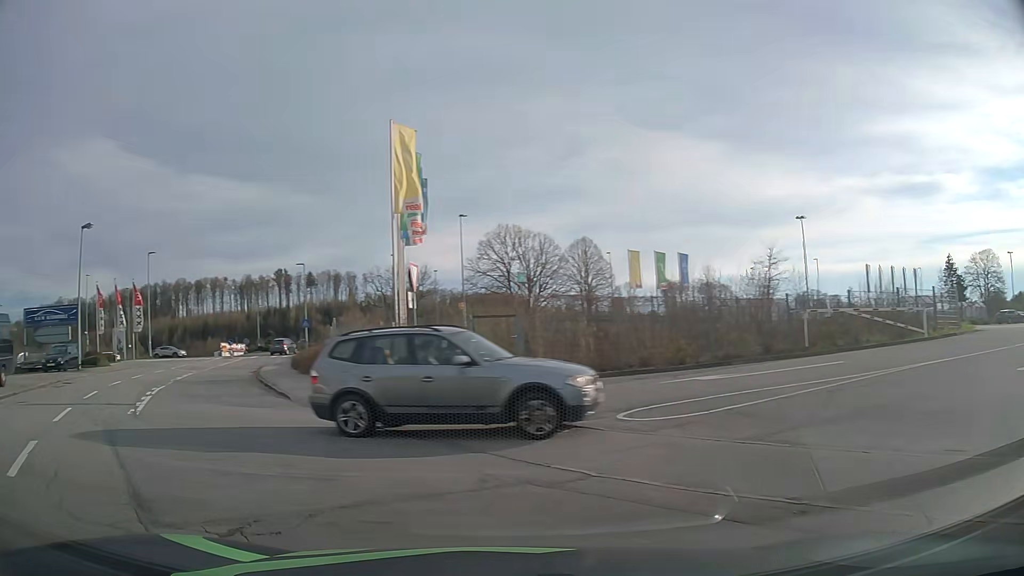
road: residential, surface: asphalt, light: Day
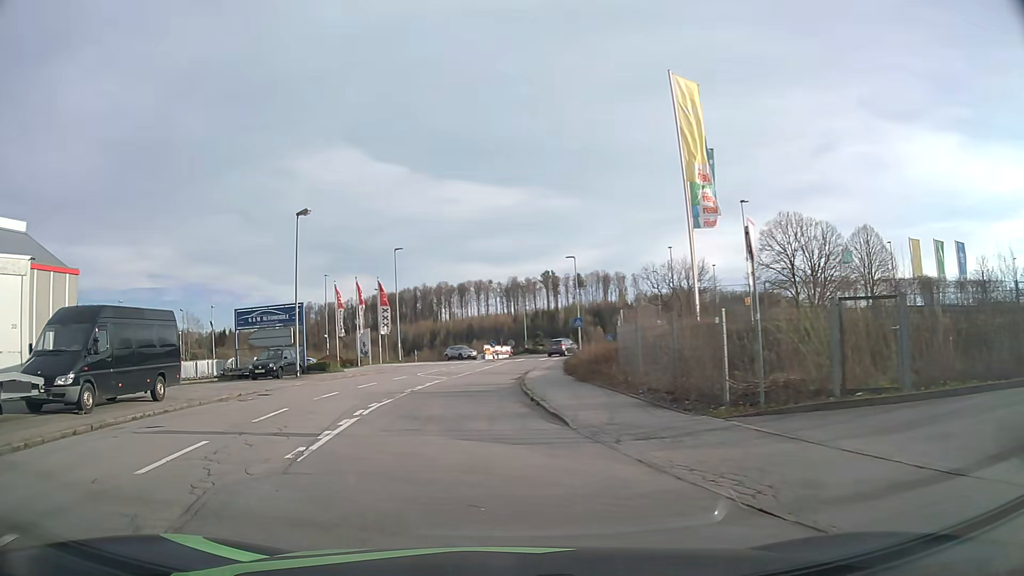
(-1.4, +6.1) m; -21°
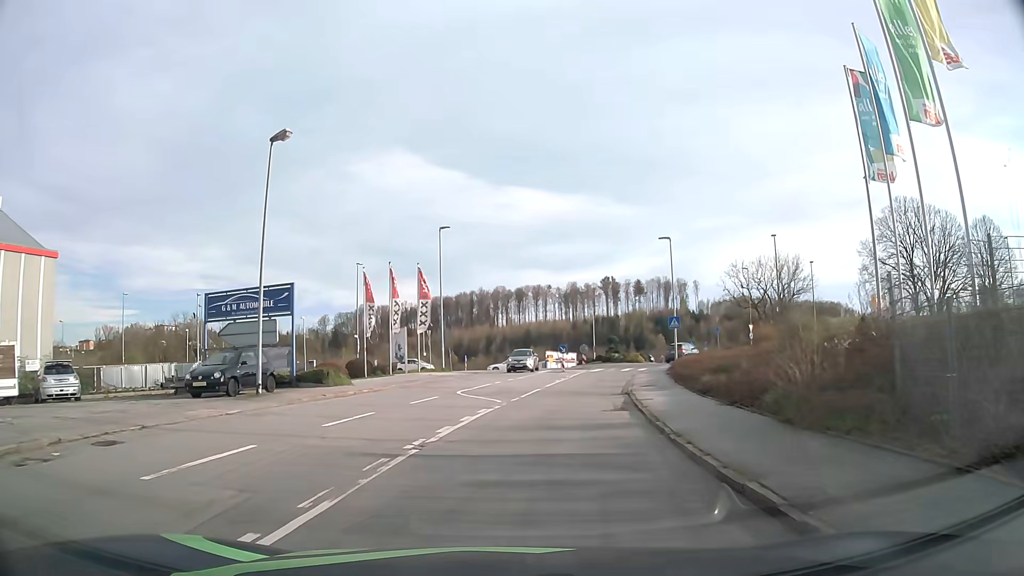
(-1.3, +13.1) m; -6°
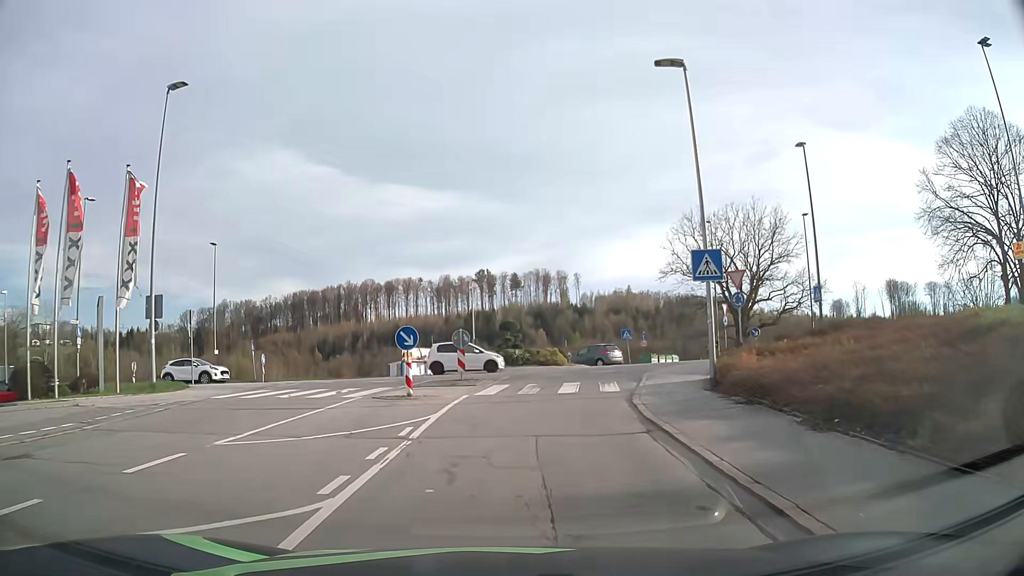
(+2.9, +26.7) m; +10°
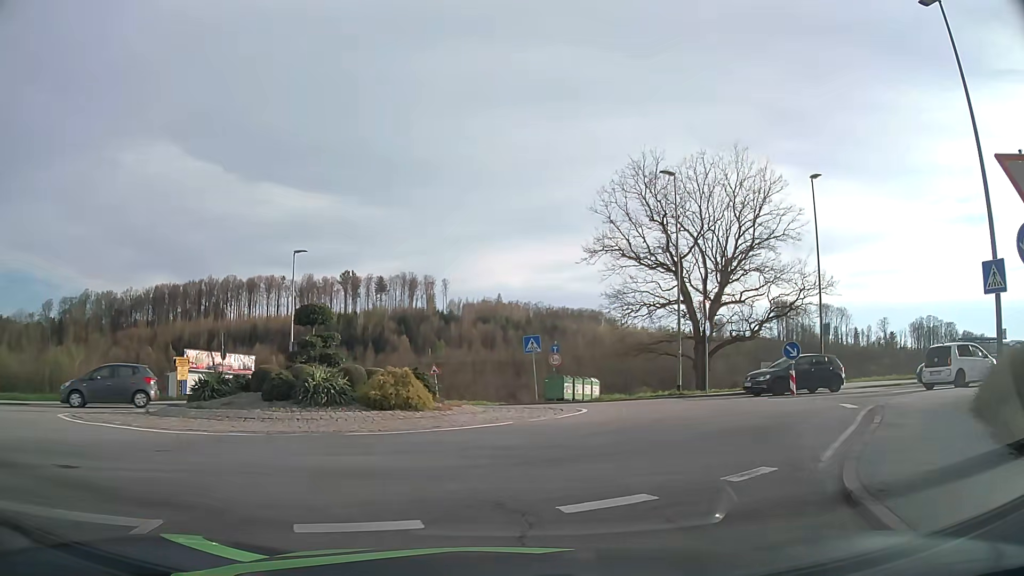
(+1.6, +19.2) m; +12°
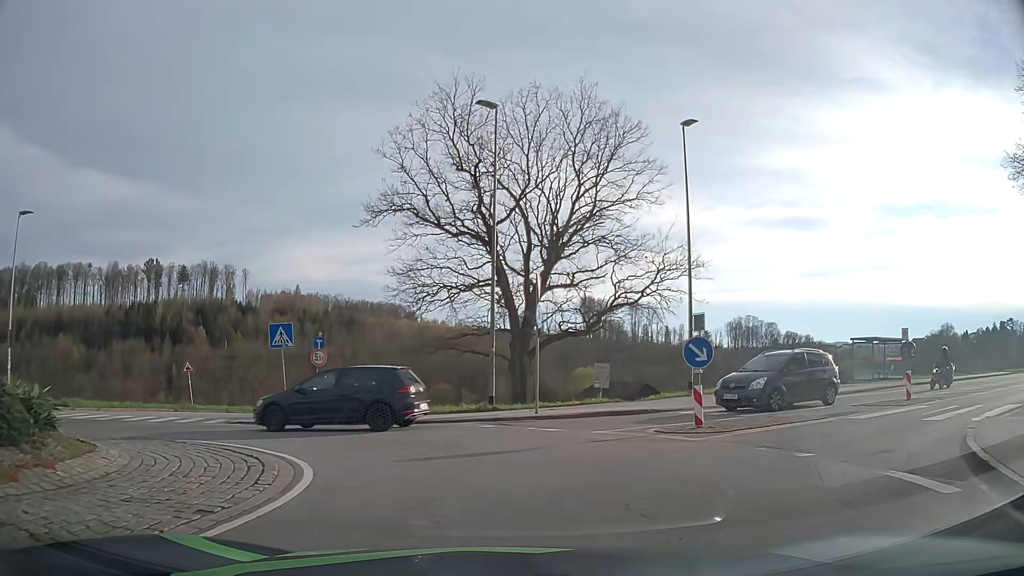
(+1.5, +9.1) m; +18°
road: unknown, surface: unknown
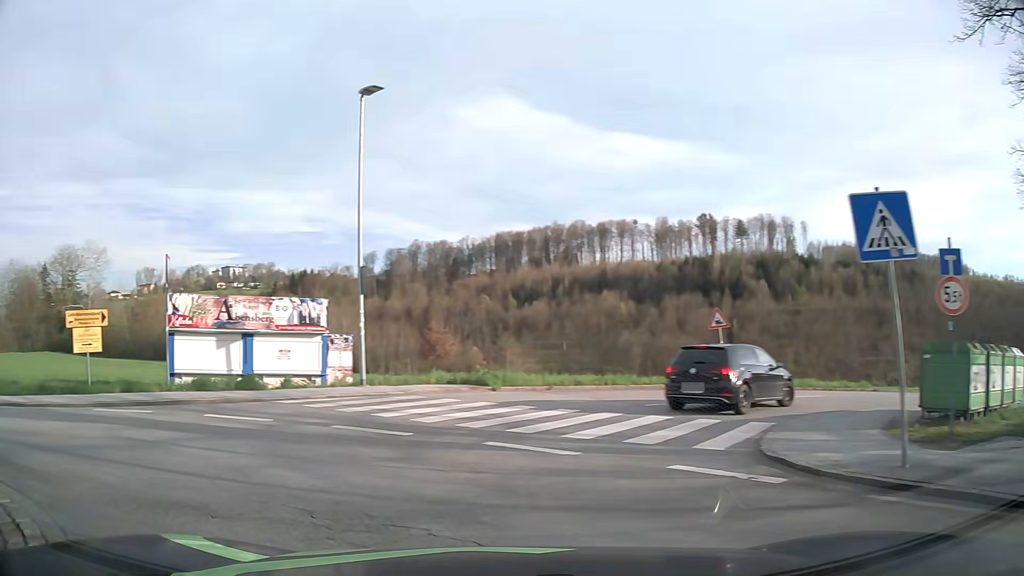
(-3.5, +12.8) m; -49°
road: tertiary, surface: asphalt
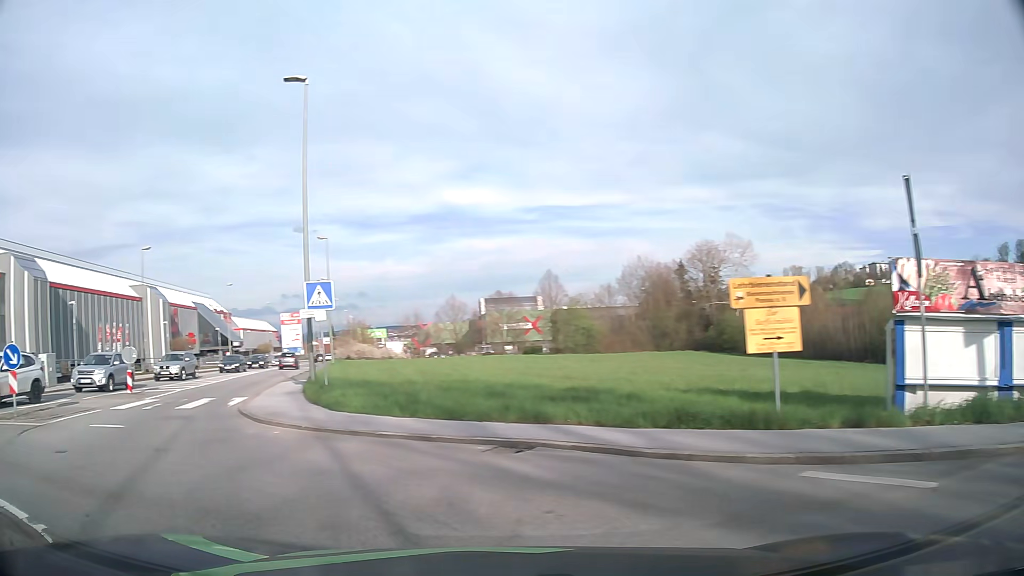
(-3.6, +6.9) m; -55°
(-4, +9) (-9, +18) (-12, +27) (-15, +37) (-17, +47) (-20, +56) (-22, +66) (-24, +76) (-27, +85) (-29, +95) m
